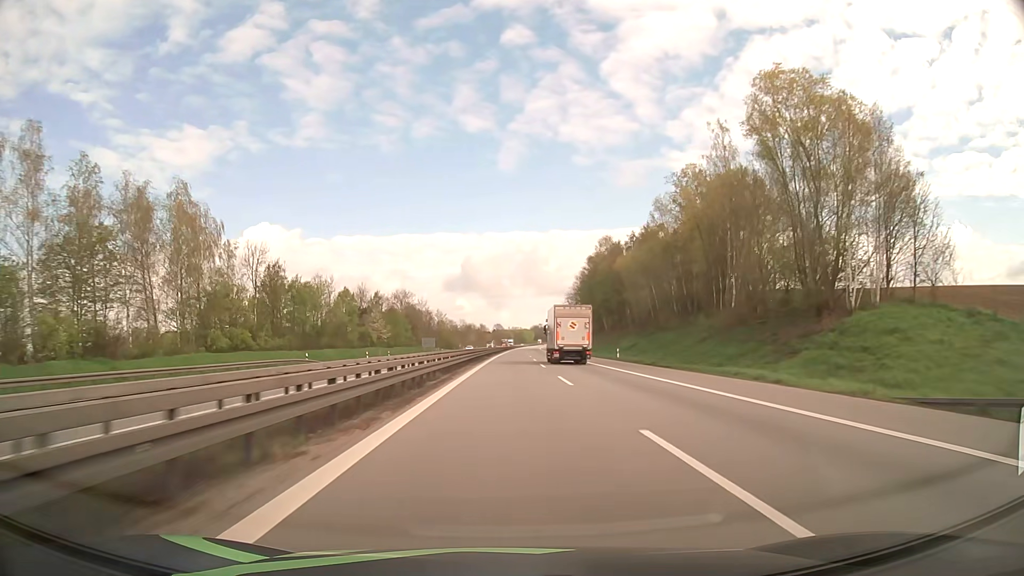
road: motorway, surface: asphalt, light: Day
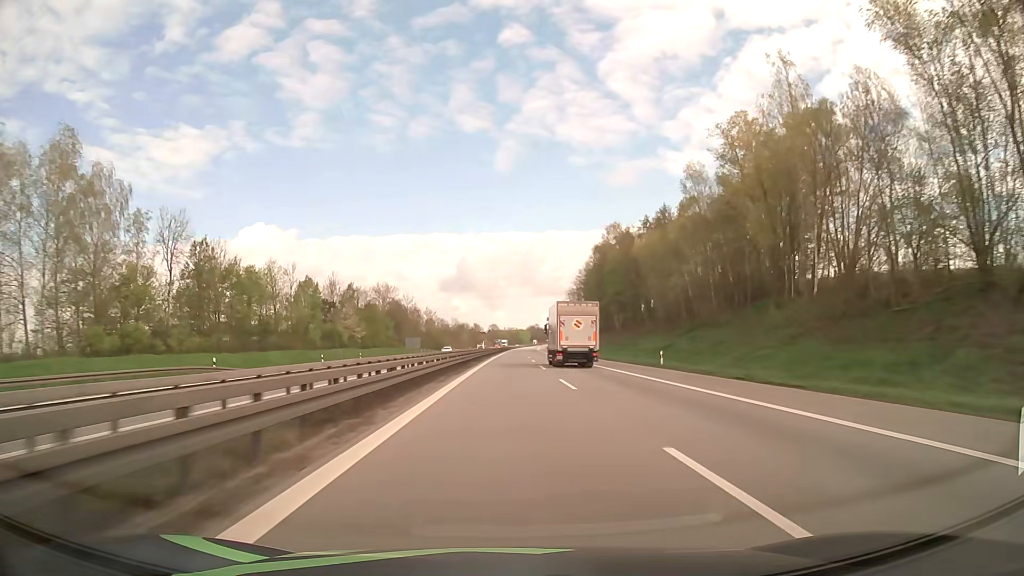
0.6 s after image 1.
(+0.1, +19.8) m; 0°
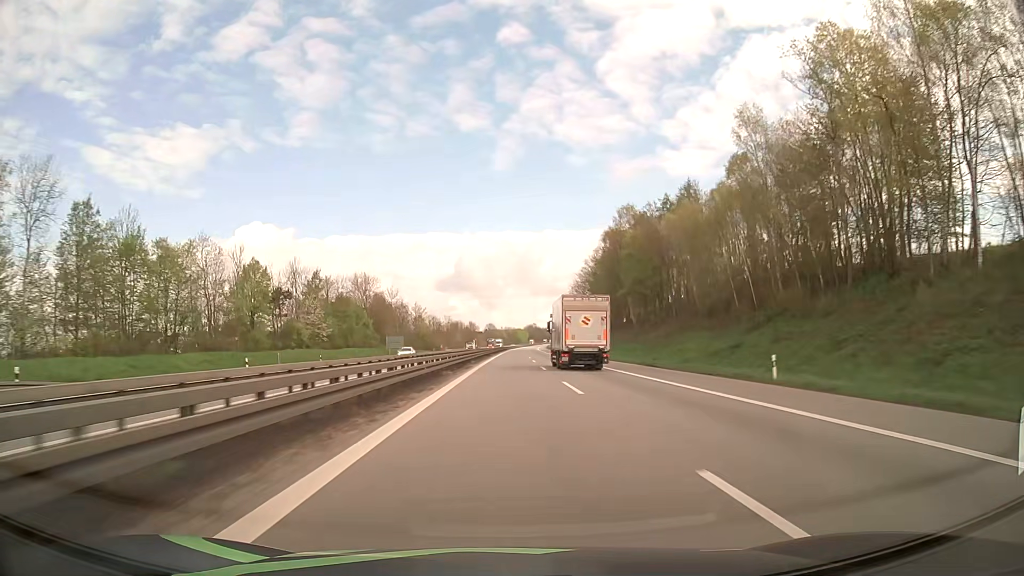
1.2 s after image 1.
(0.0, +19.9) m; 0°
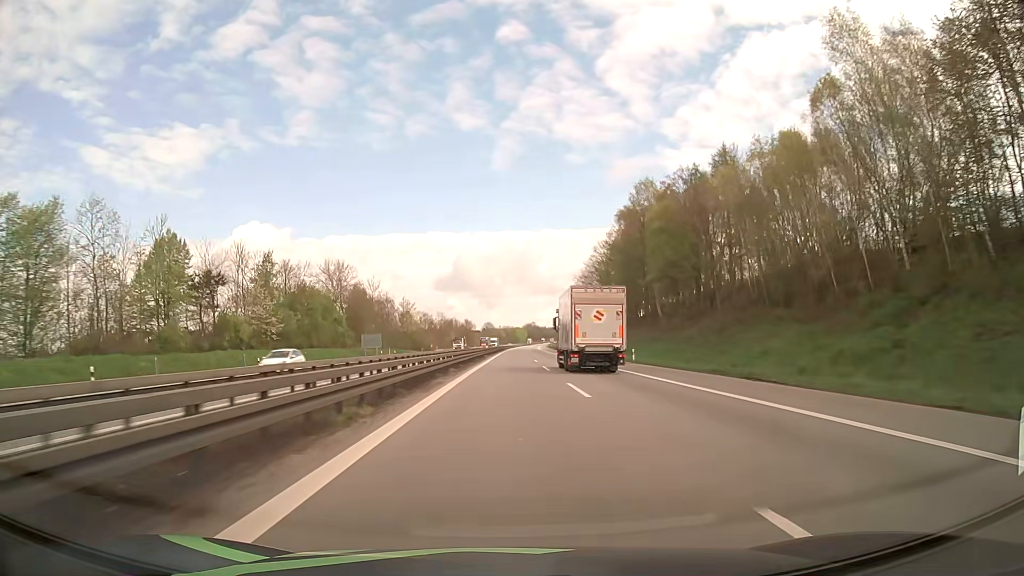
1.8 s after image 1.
(+0.1, +19.9) m; 0°
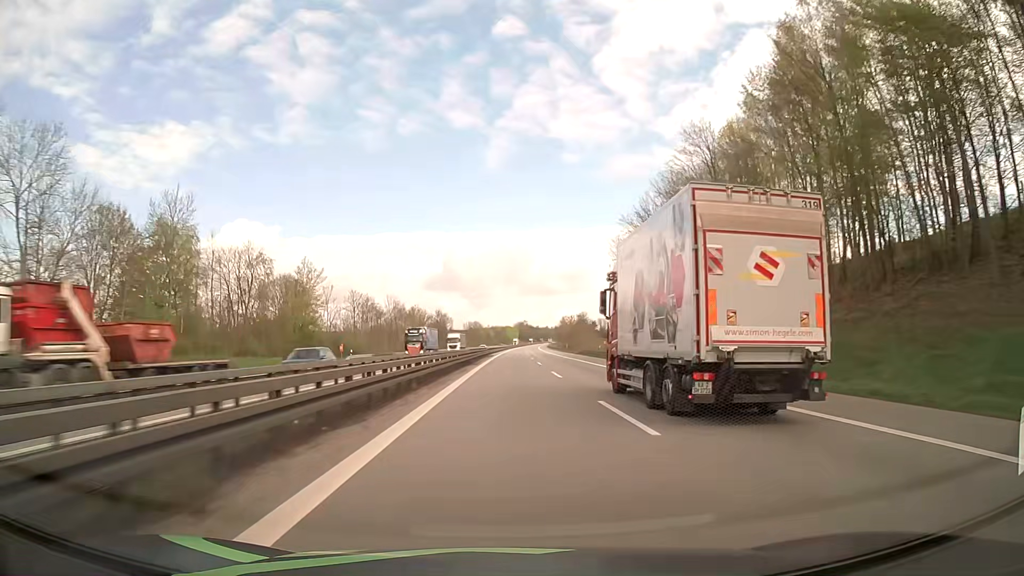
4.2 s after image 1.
(+0.6, +80.1) m; +1°
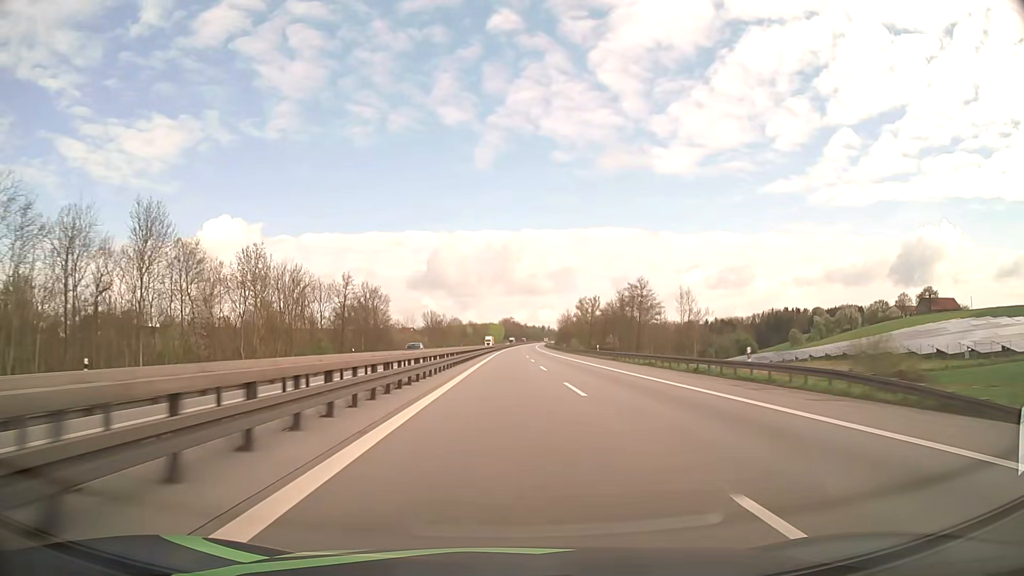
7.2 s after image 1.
(+1.1, +101.0) m; +1°
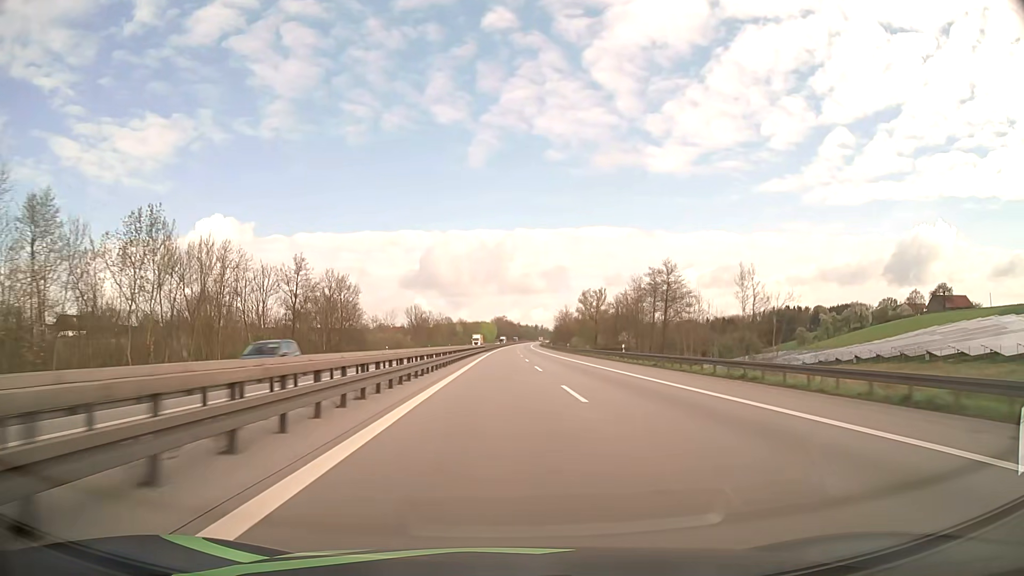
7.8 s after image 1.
(+0.1, +20.3) m; +1°
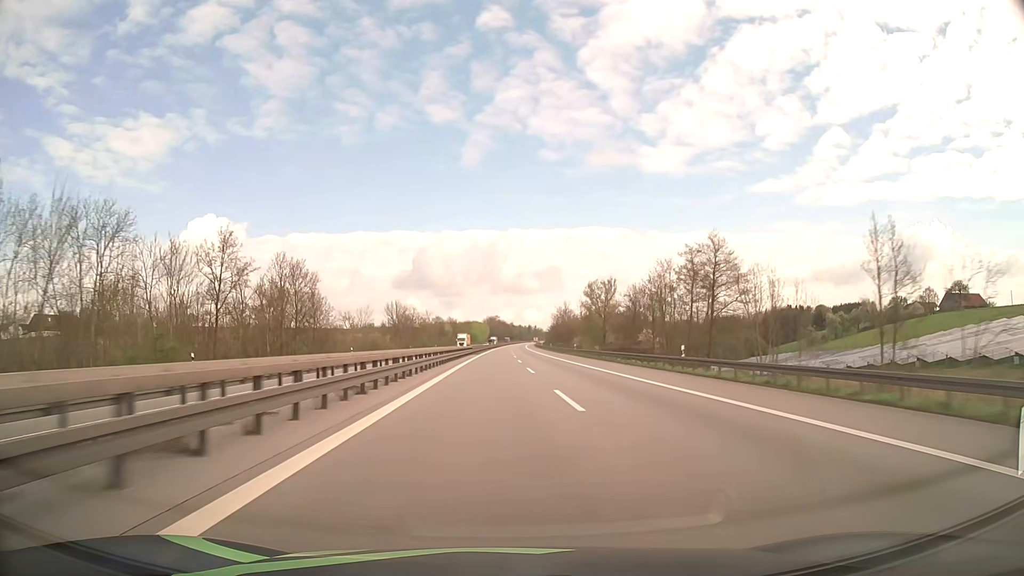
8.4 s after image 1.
(+0.1, +20.3) m; +1°
(0, +10) (0, +20) (0, +30) (0, +40) (0, +50) (+1, +60) (+1, +70) (+1, +80) (+1, +90) (+1, +100) m
